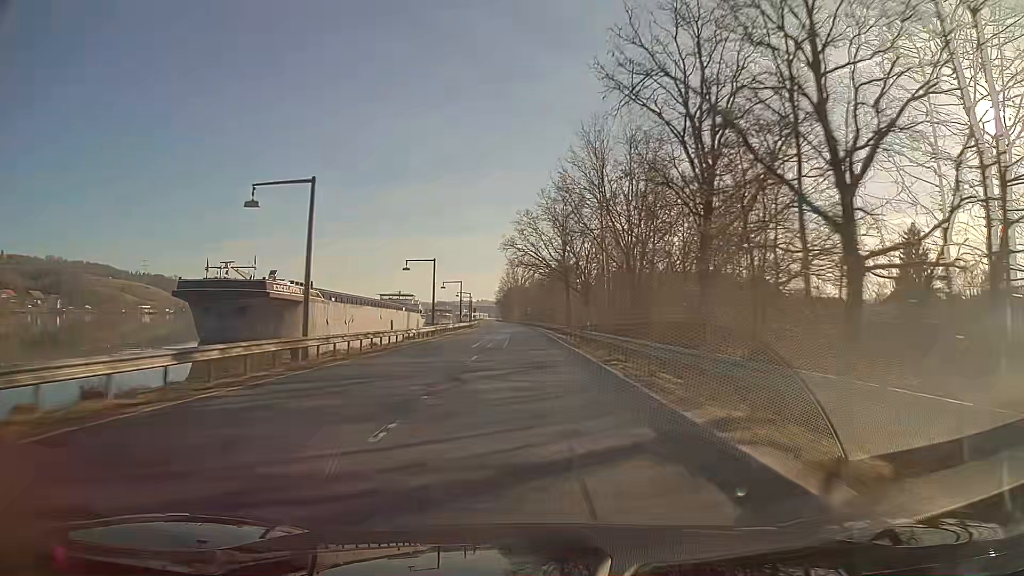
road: primary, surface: asphalt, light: Day
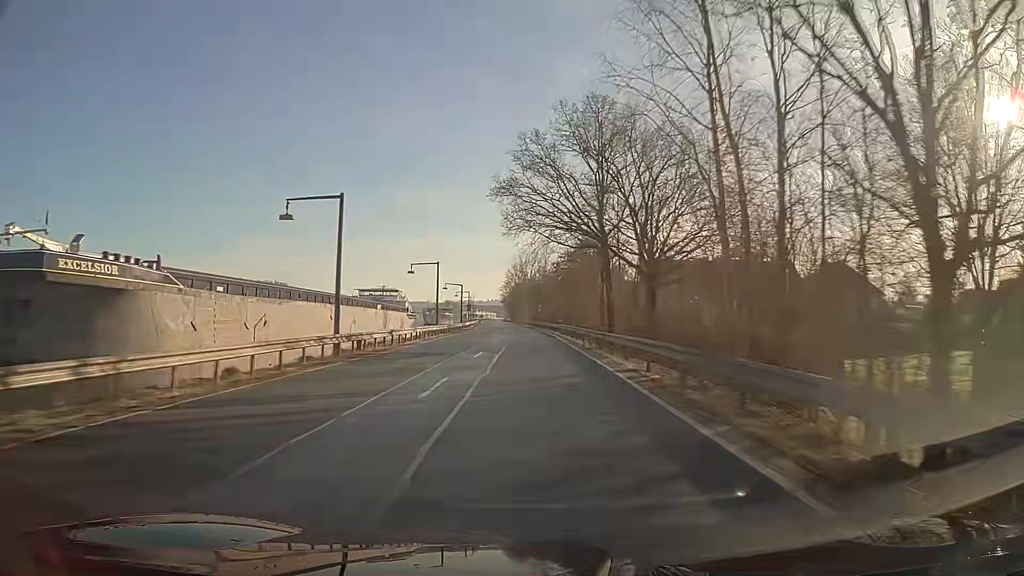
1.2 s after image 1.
(-0.3, +32.0) m; -1°
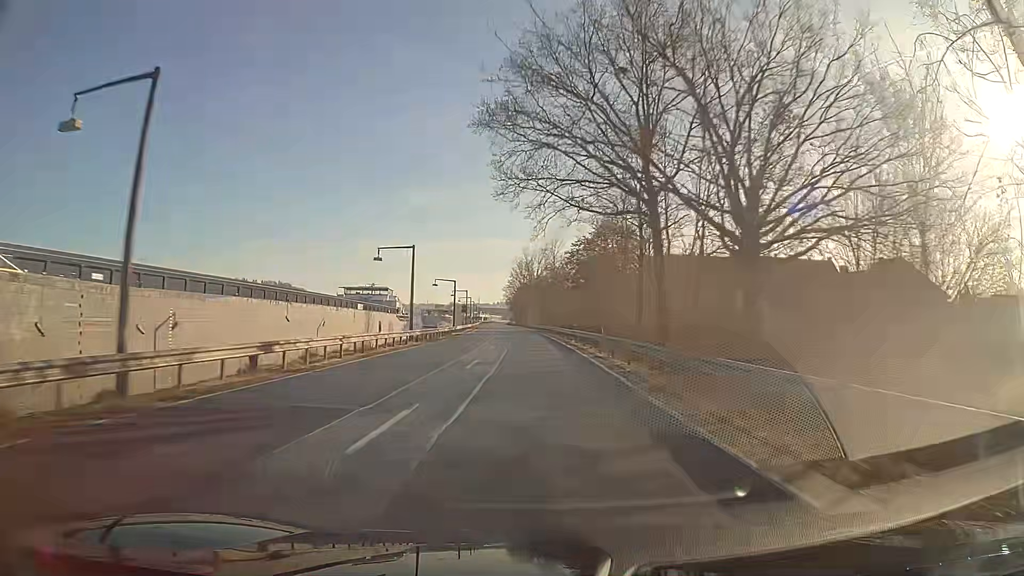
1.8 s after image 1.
(-0.1, +16.0) m; -1°
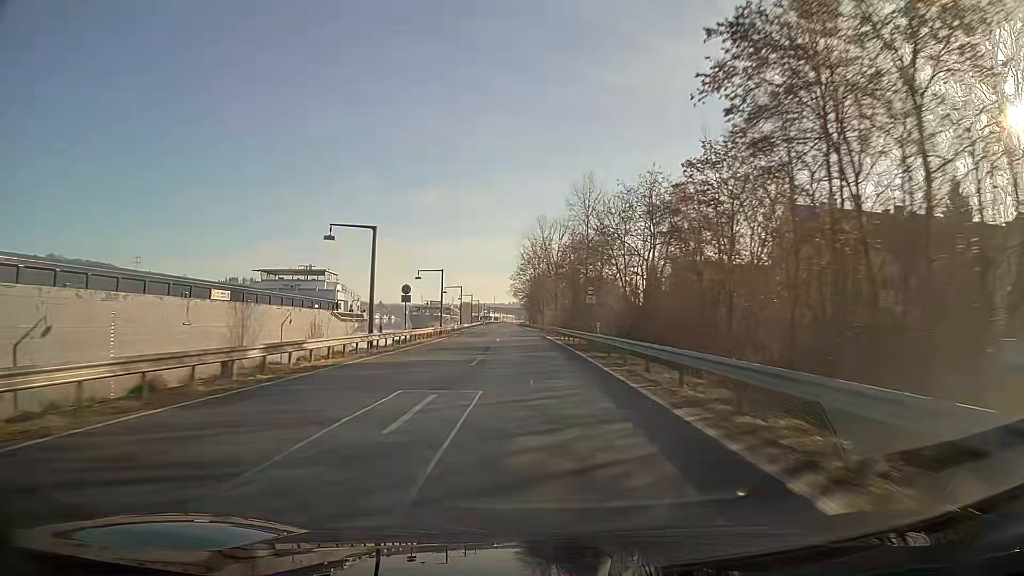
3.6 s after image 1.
(-0.4, +48.0) m; -1°
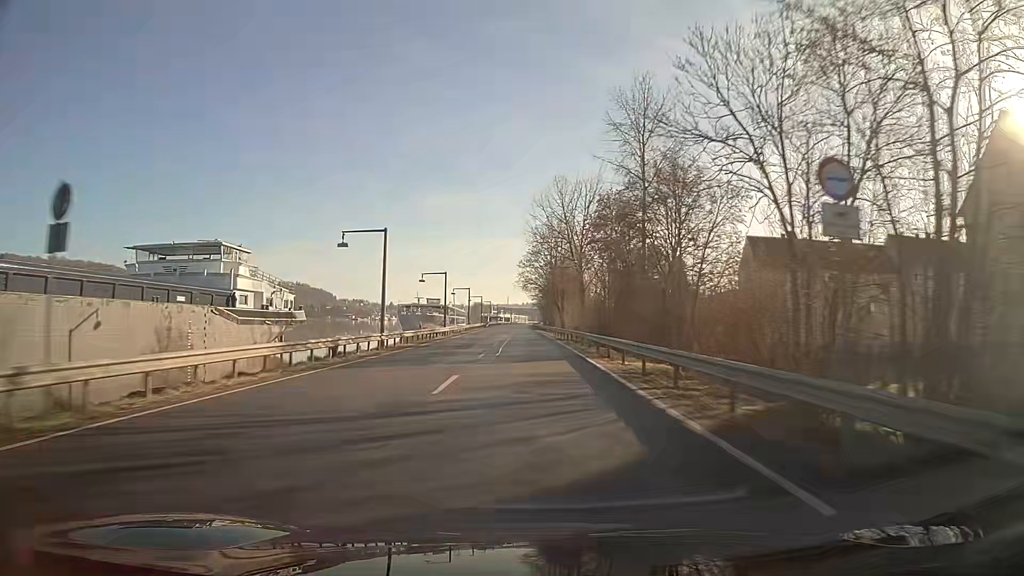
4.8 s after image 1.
(-0.3, +32.0) m; -1°
